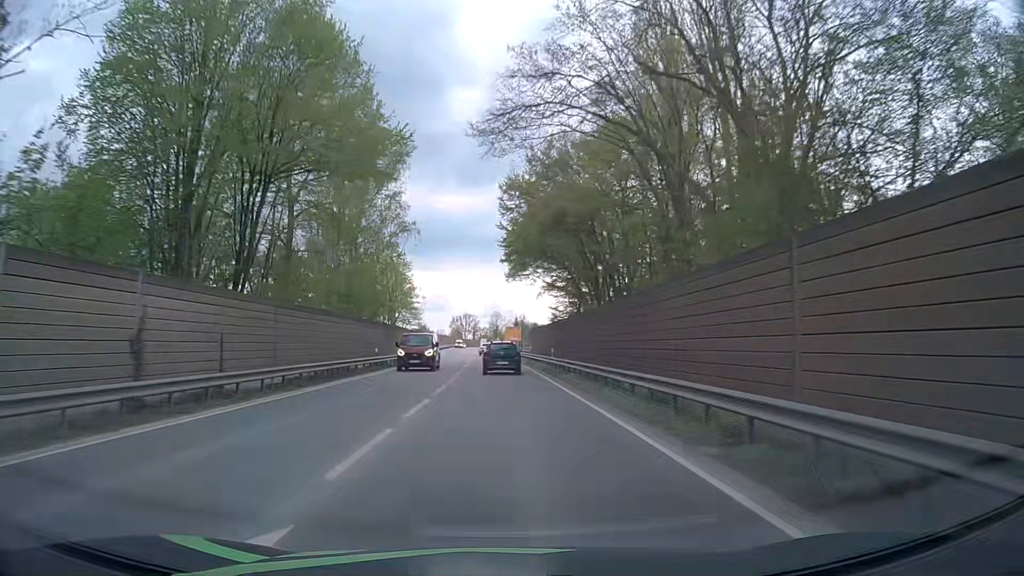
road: primary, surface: asphalt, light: Day
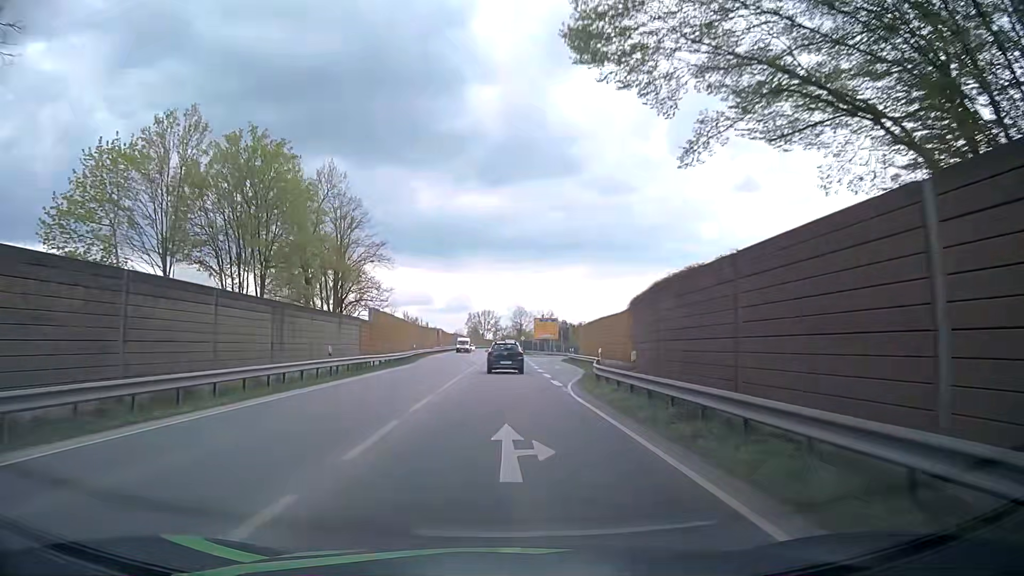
(-1.0, +45.9) m; -2°
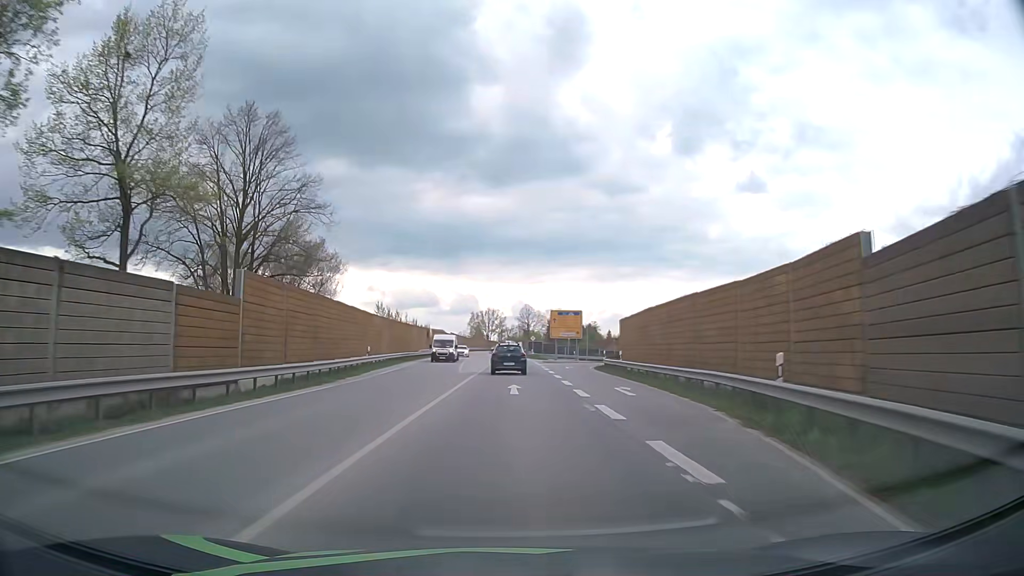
(-0.1, +22.9) m; 0°
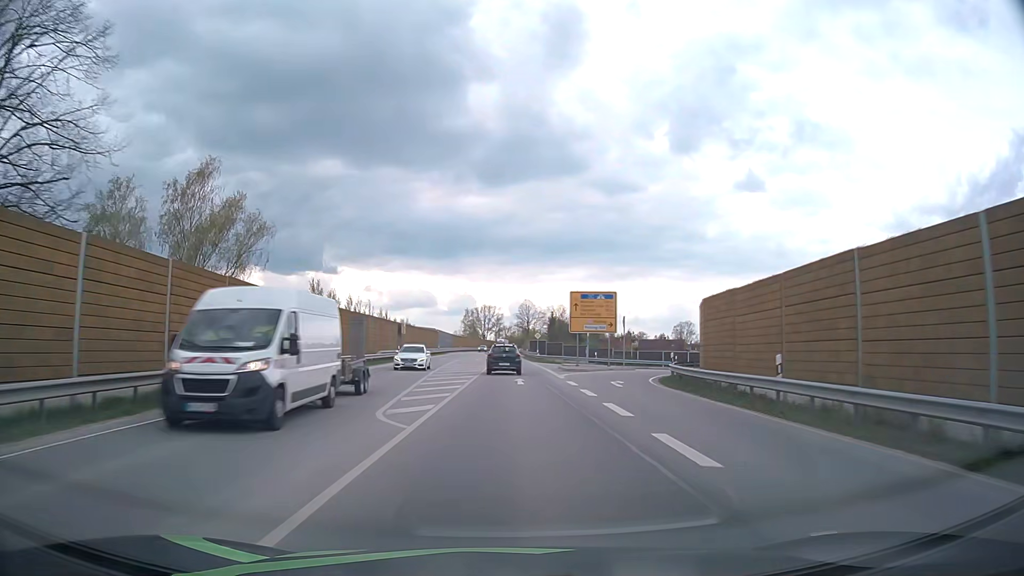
(0.0, +23.0) m; 0°
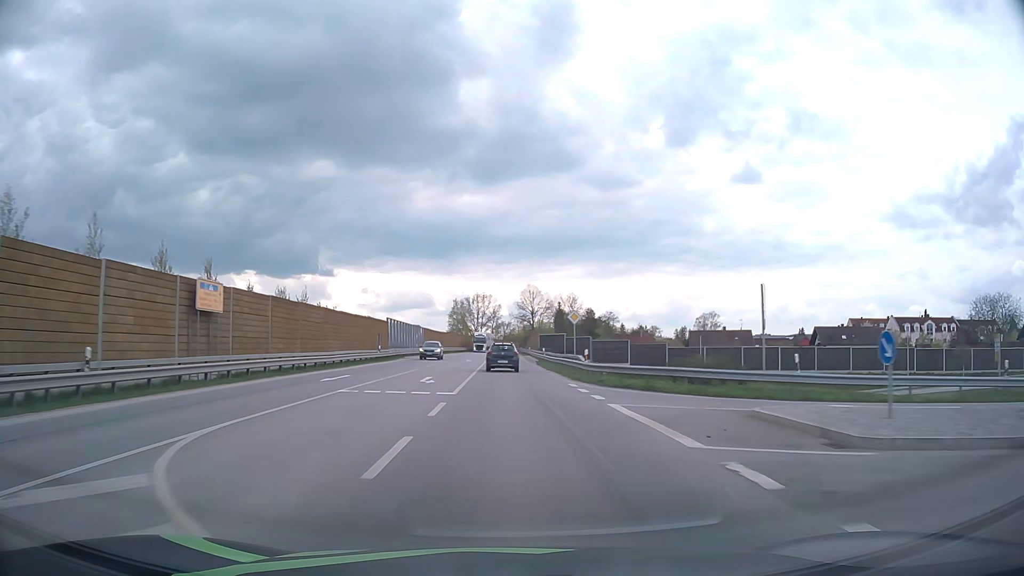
(+0.1, +46.4) m; 0°
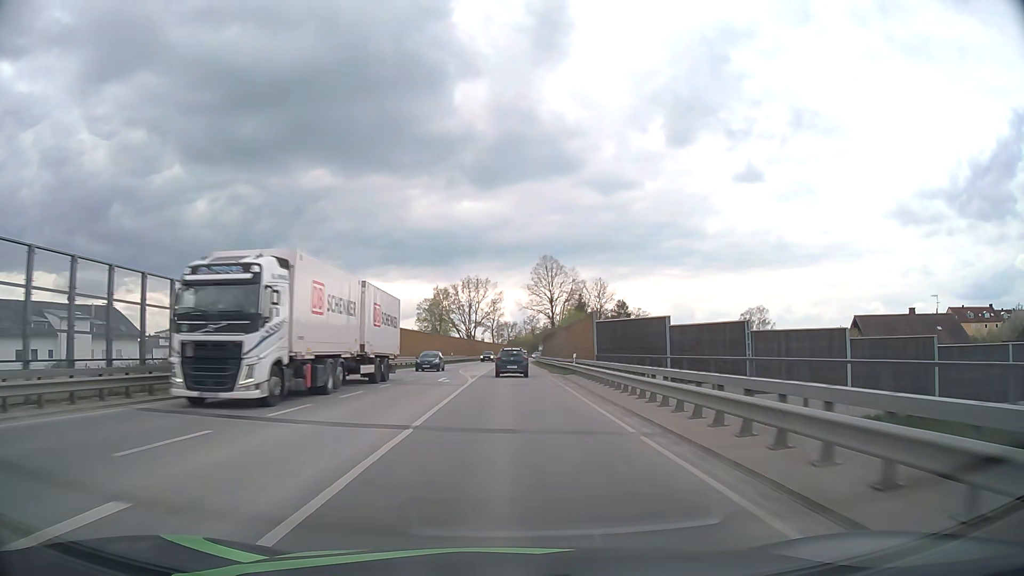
(-0.3, +58.8) m; 0°
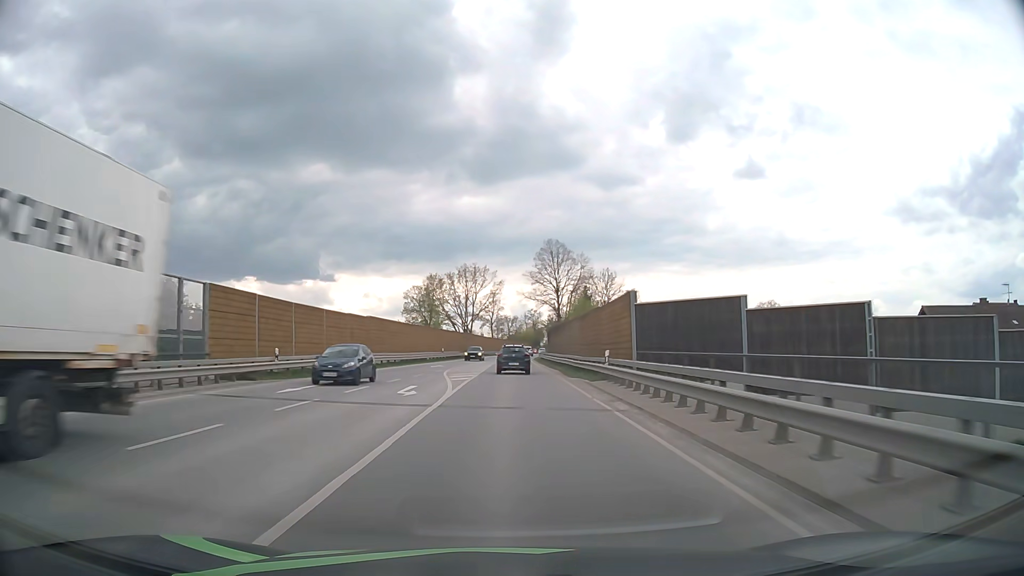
(0.0, +11.8) m; 0°
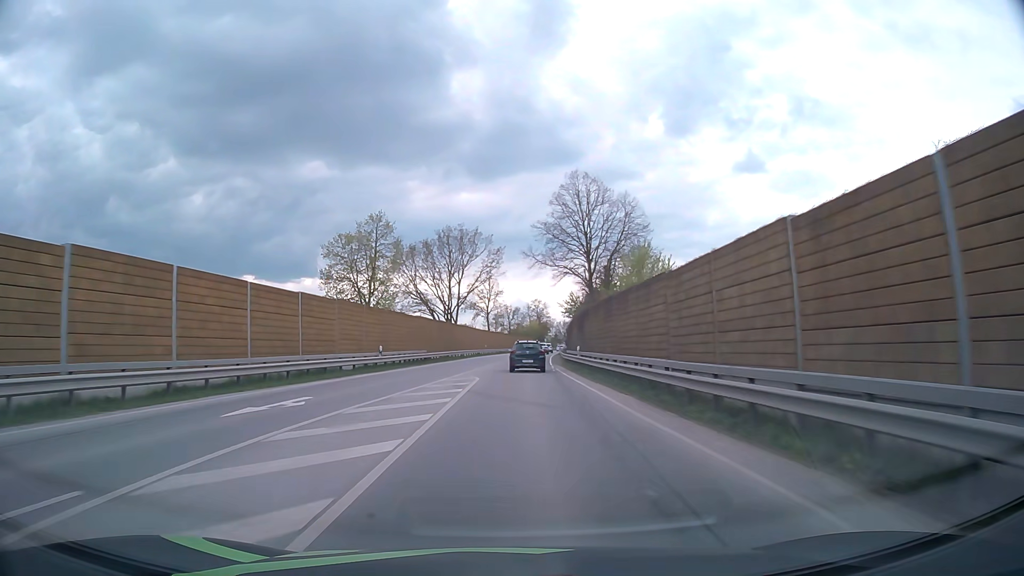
(0.0, +35.7) m; 0°
(0, +10) (0, +20) (0, +30) (+1, +40) (+1, +50) (+2, +60) (+3, +70) (+4, +80) (+4, +90) (+5, +100) m
